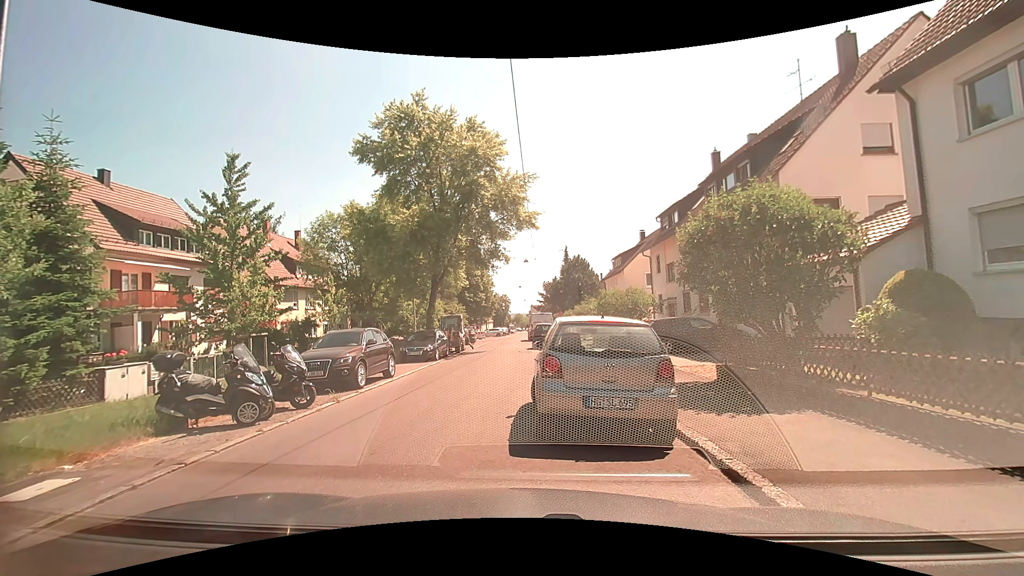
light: Day
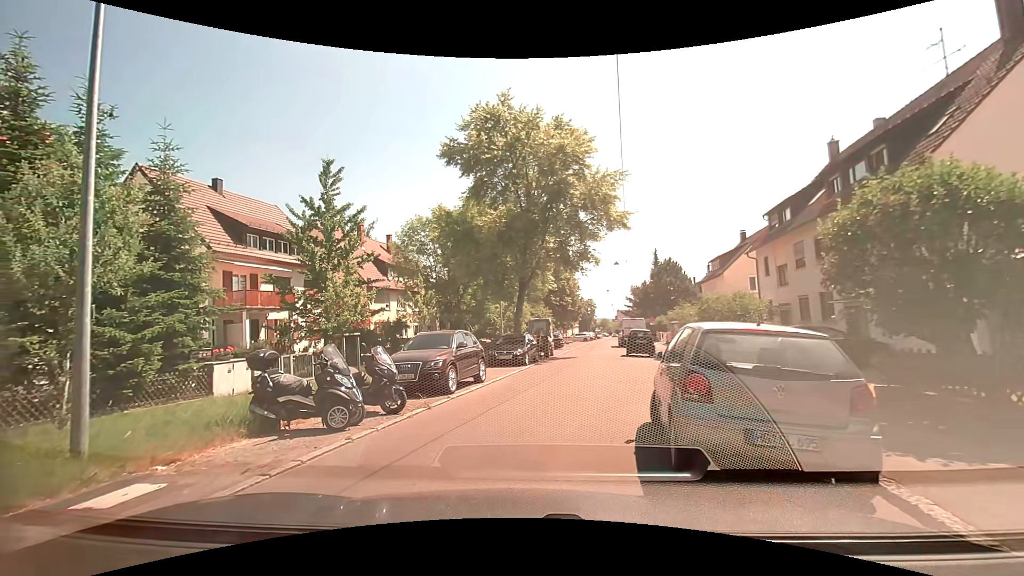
(0.0, +1.2) m; -11°
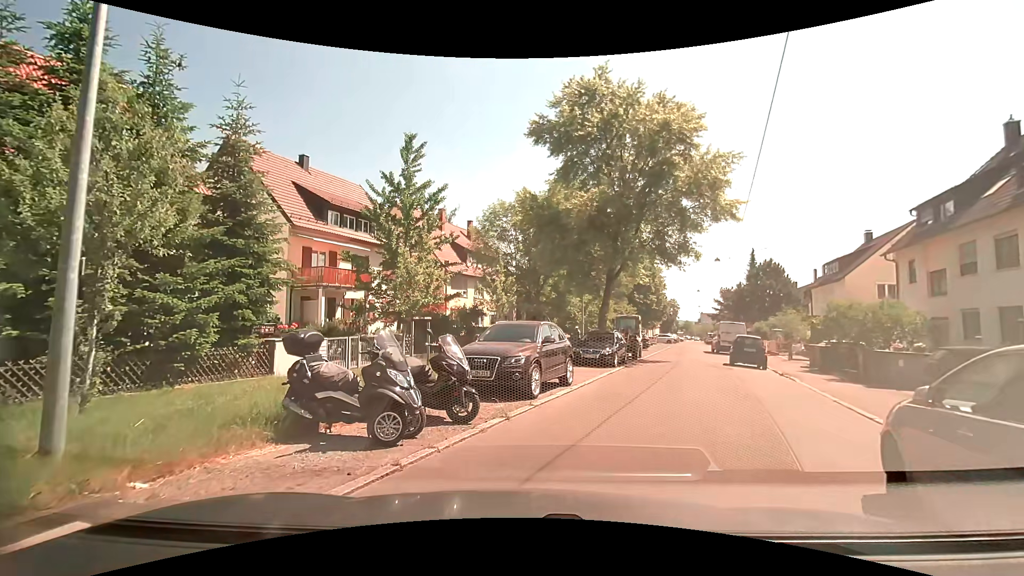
(-0.2, +2.6) m; -9°
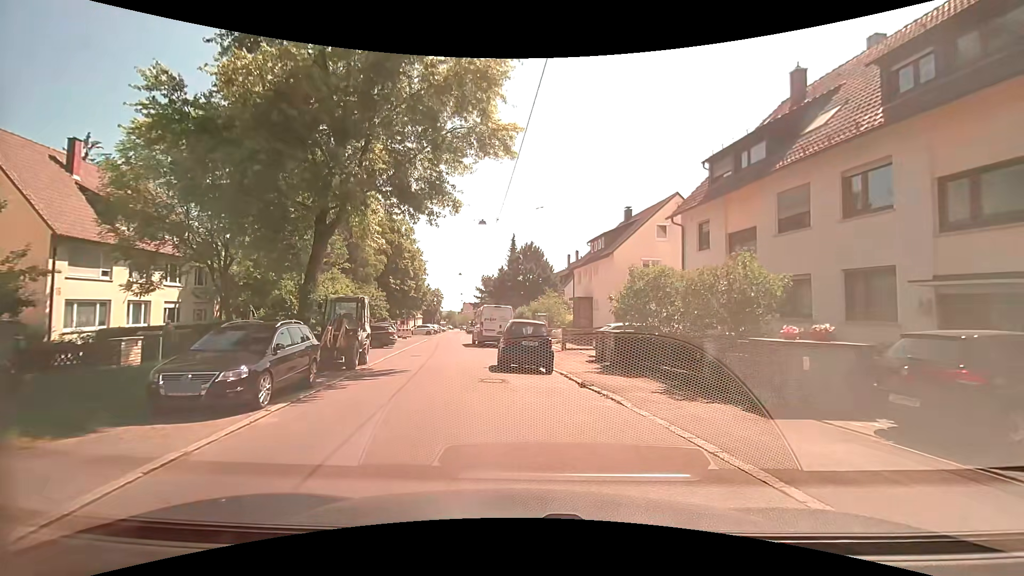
(+3.5, +11.2) m; +29°
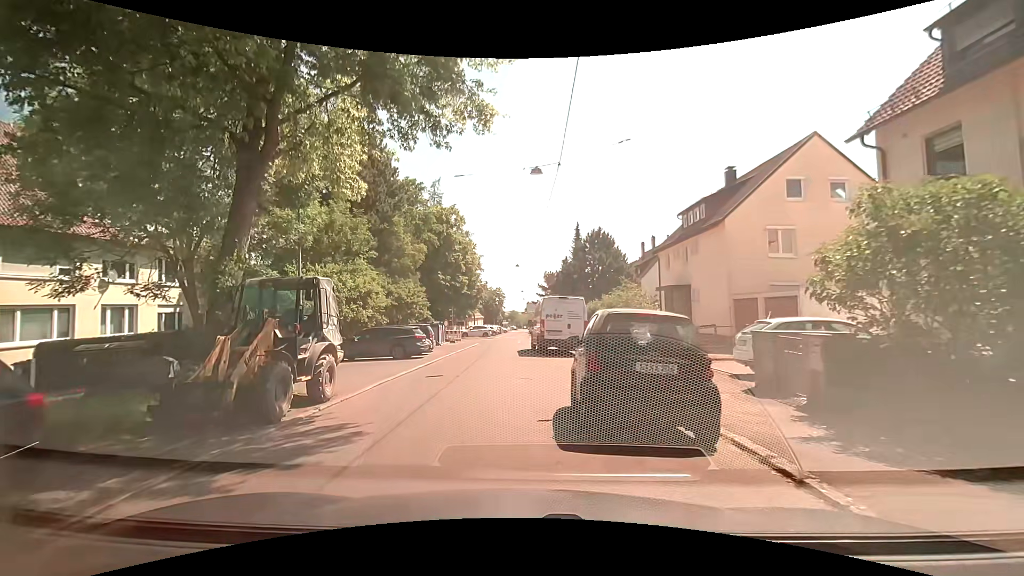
(-0.4, +8.7) m; -8°
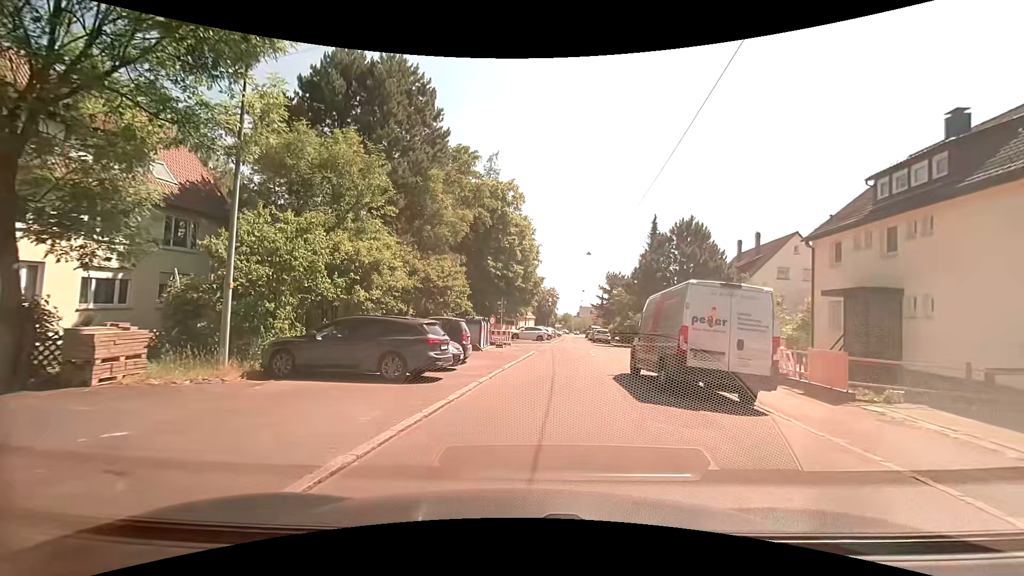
(-1.4, +10.9) m; -5°
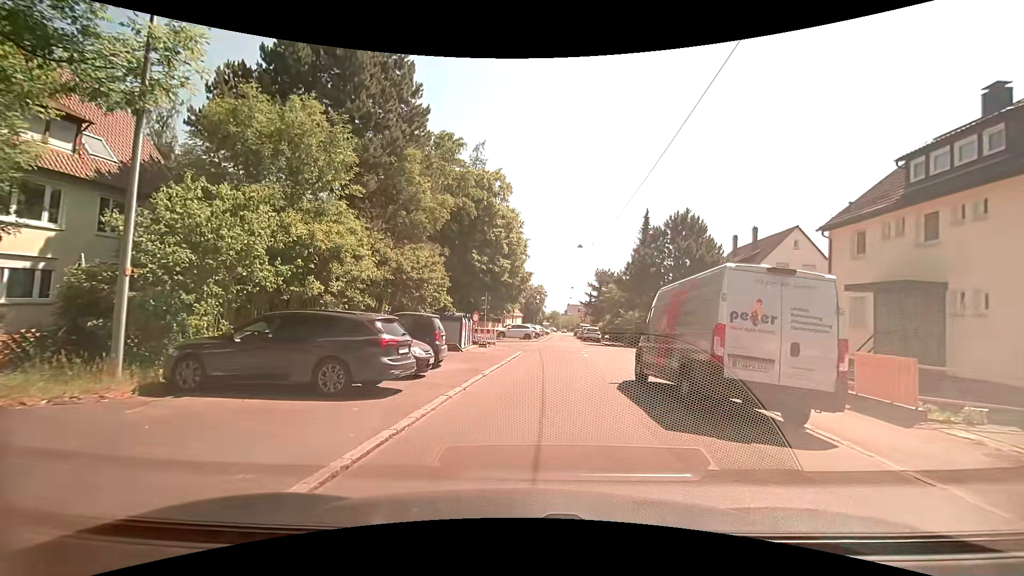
(0.0, +2.7) m; 0°
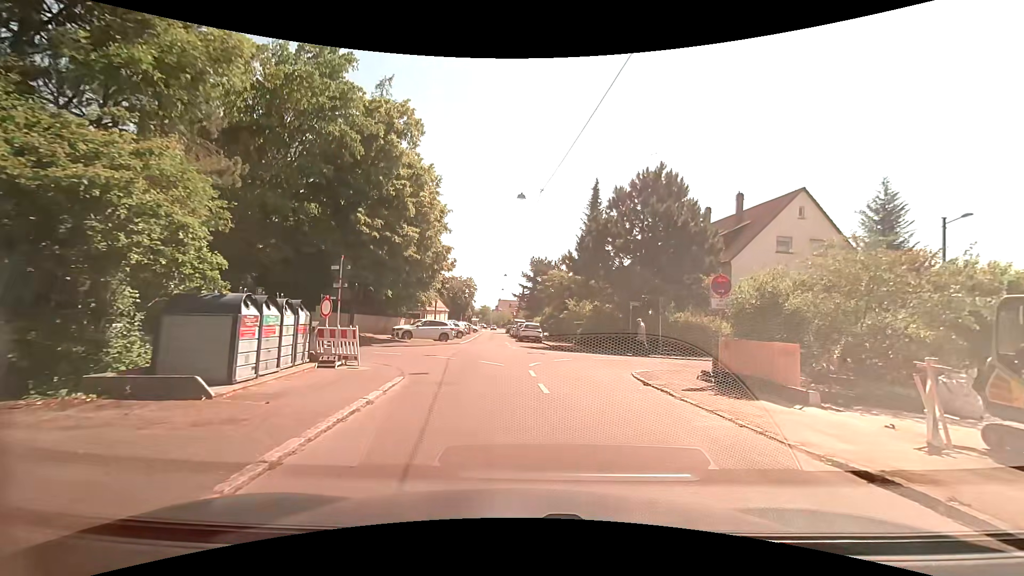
(+0.9, +13.6) m; +8°
